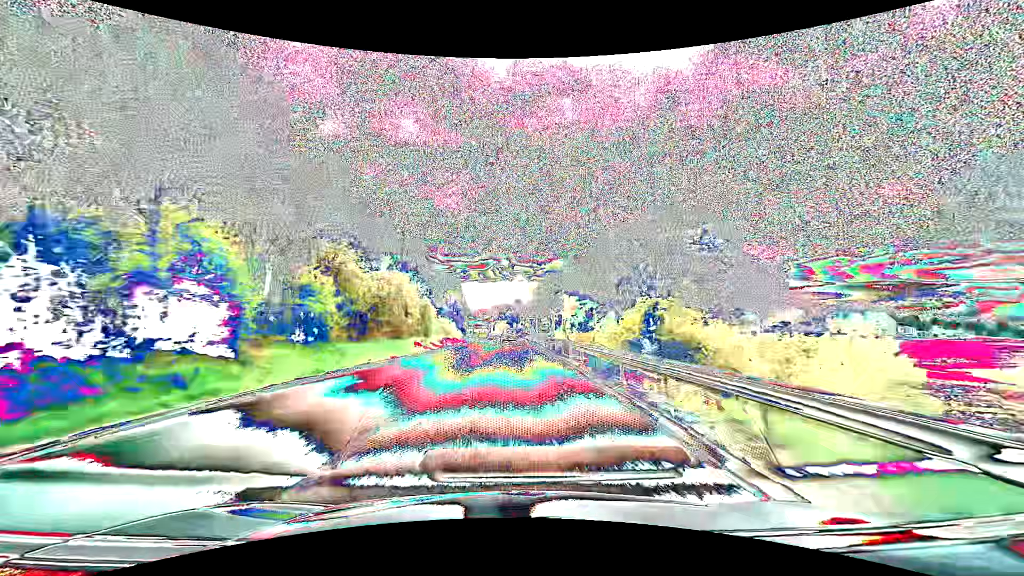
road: primary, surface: asphalt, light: Day
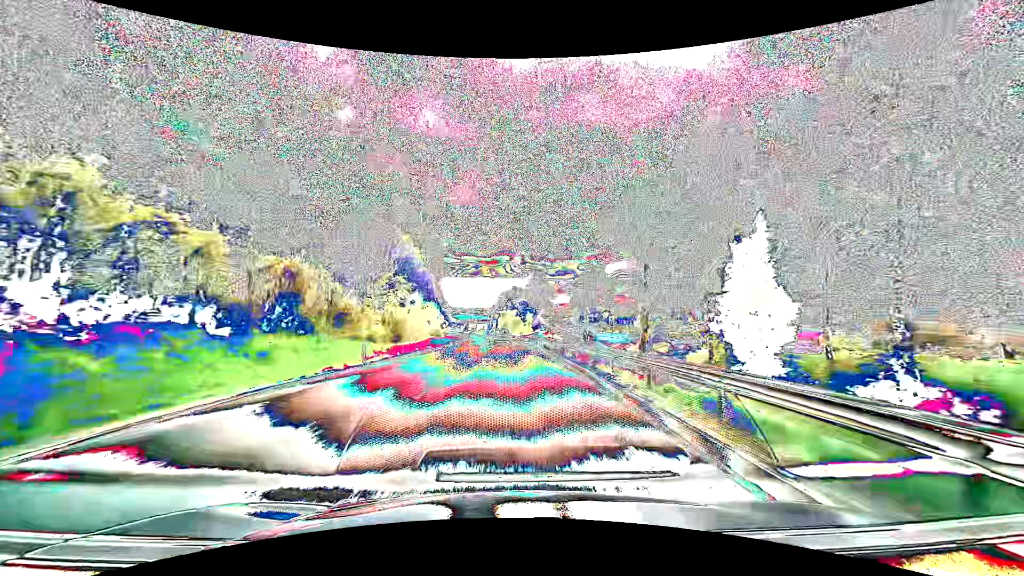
(-0.2, +79.0) m; -1°
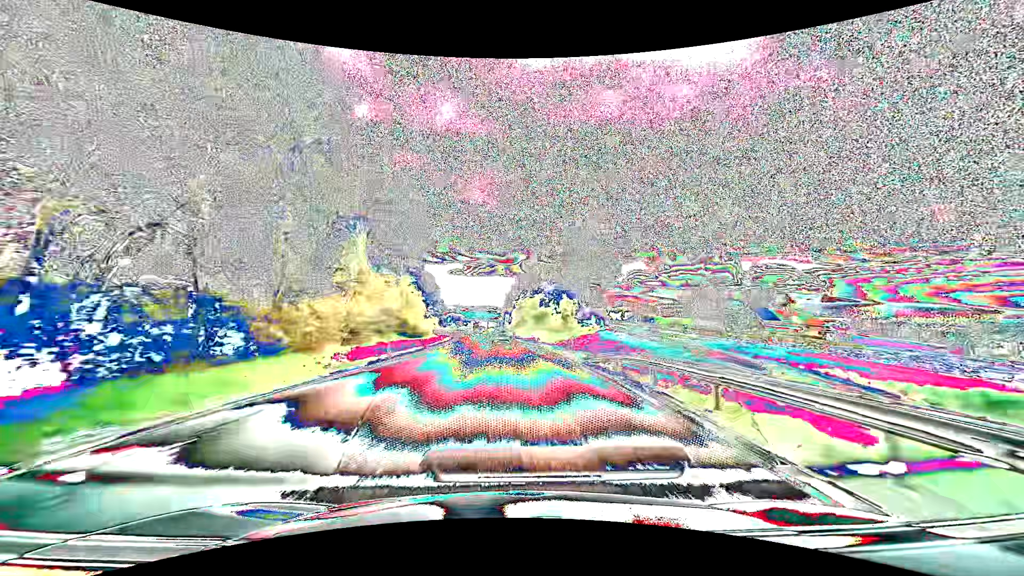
(-0.6, +46.8) m; -1°
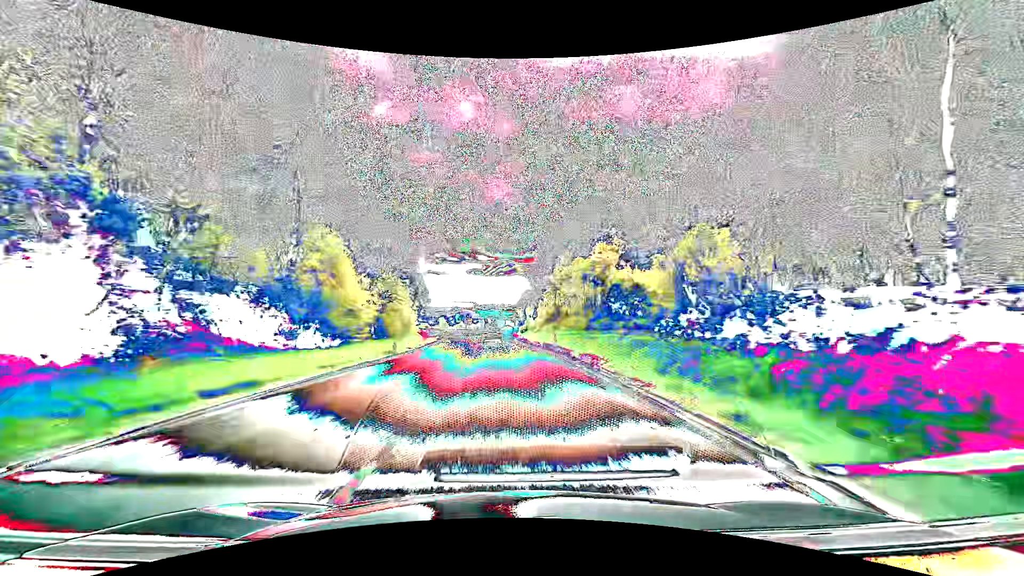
(-0.9, +46.2) m; -2°
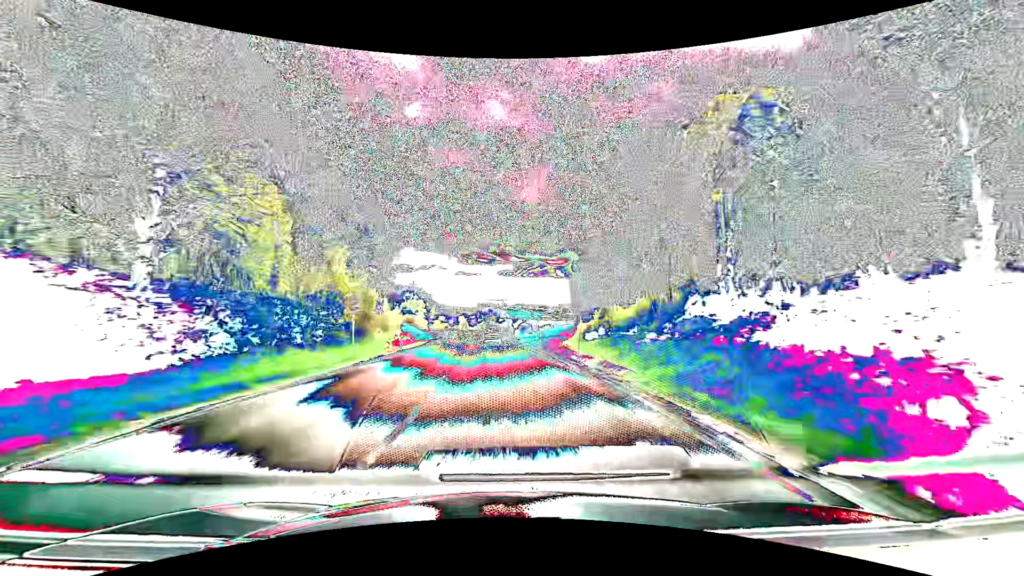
(-1.3, +45.4) m; -4°
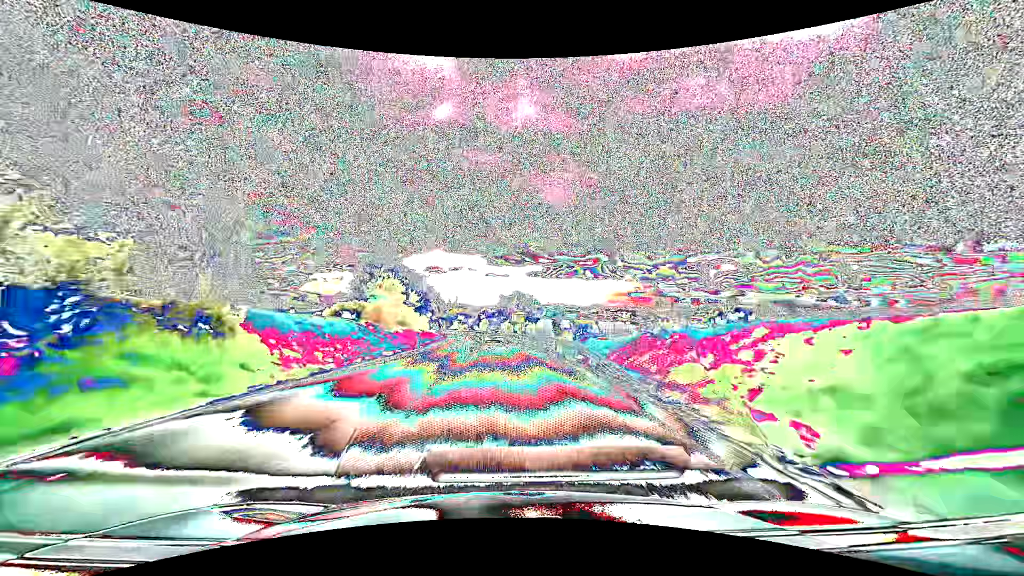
(-1.1, +44.7) m; -3°
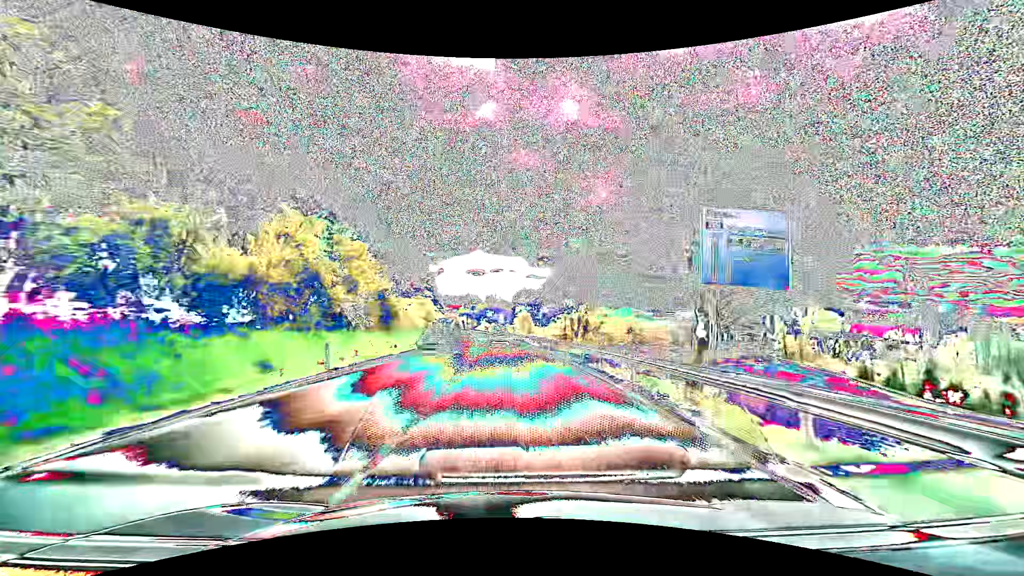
(-3.0, +73.3) m; -5°
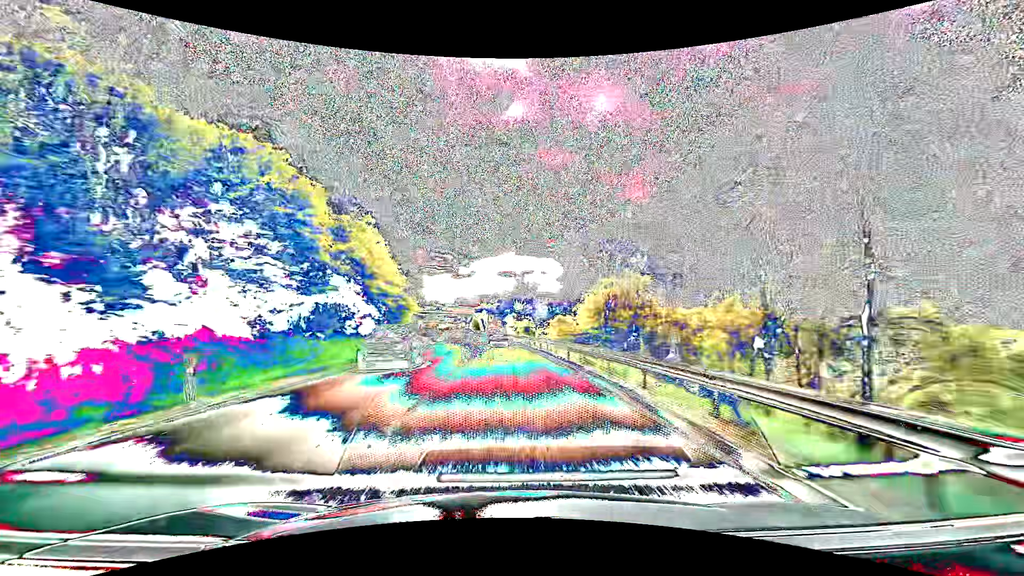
(-1.8, +57.9) m; -4°
(0, +10) (0, +20) (-1, +30) (-1, +40) (-2, +50) (-2, +60) (-3, +70) (-4, +80) (-5, +90) (-6, +100) m
